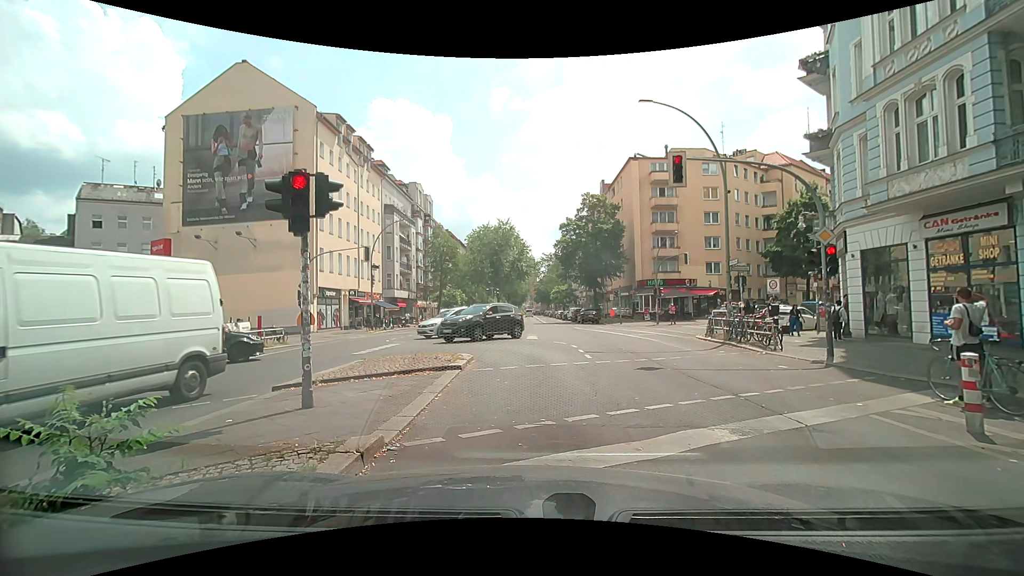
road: secondary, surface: asphalt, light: Day
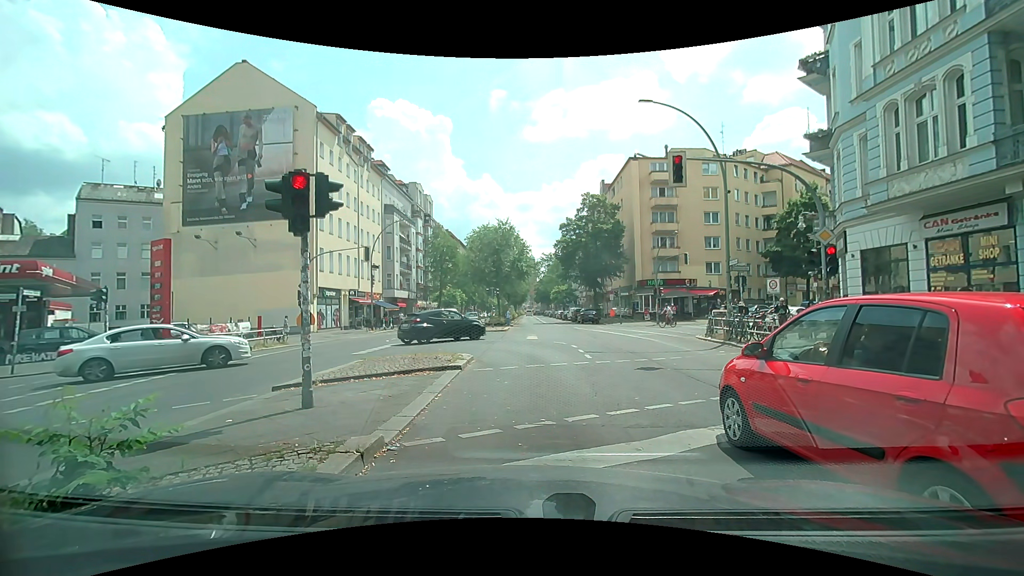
(0.0, 0.0) m; 0°
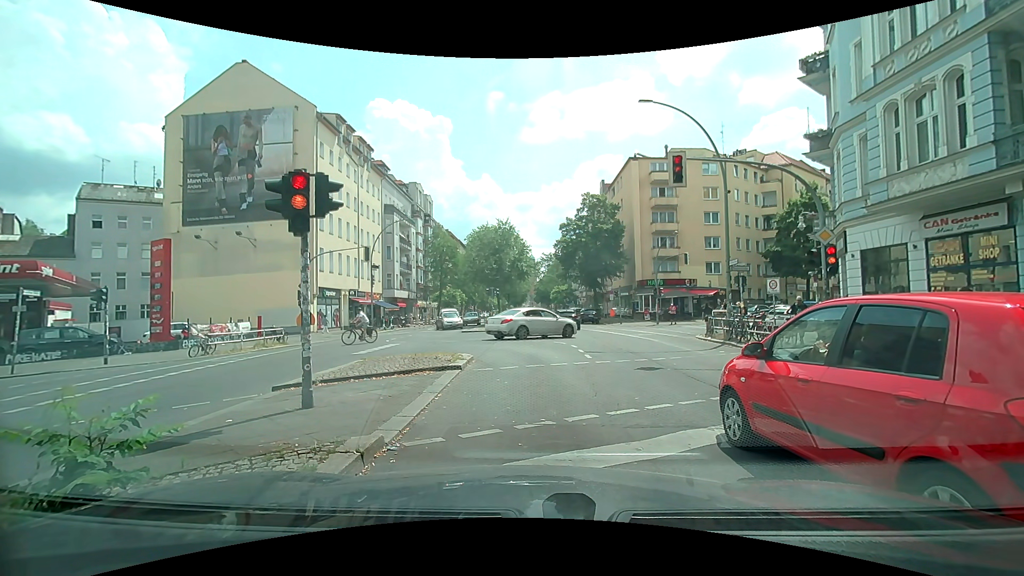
(0.0, 0.0) m; 0°
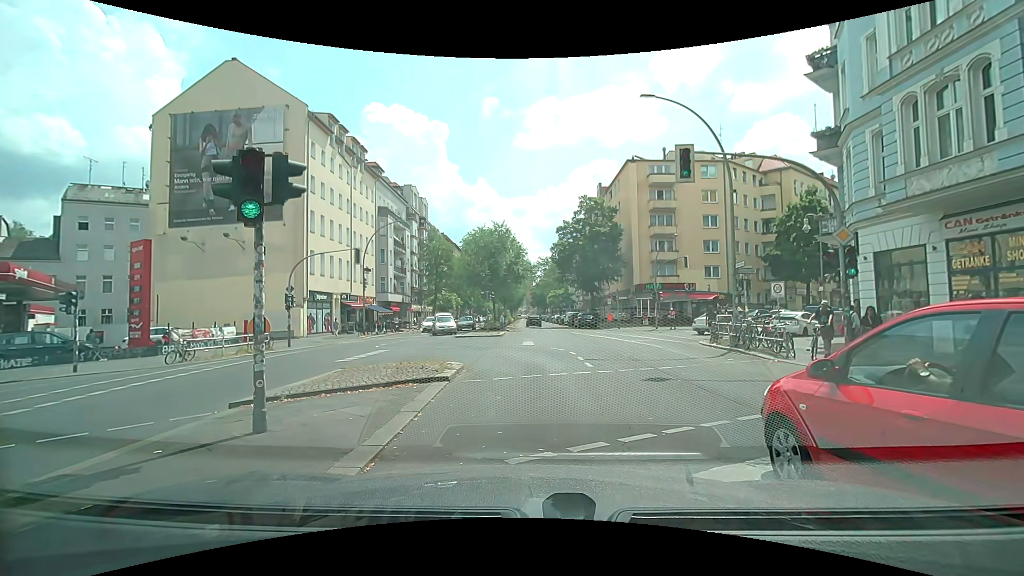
(0.0, +1.2) m; +1°
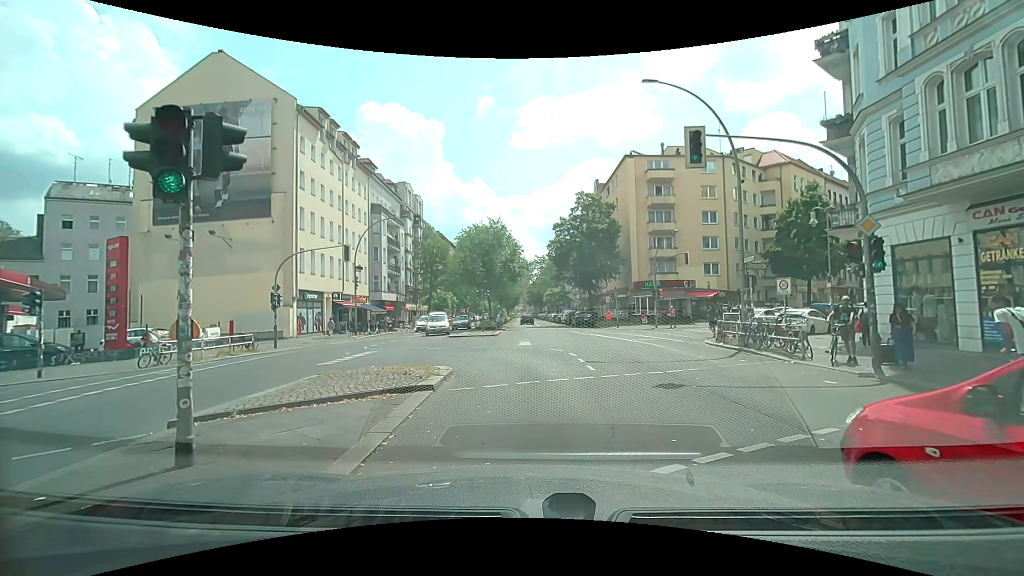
(0.0, +1.3) m; 0°
